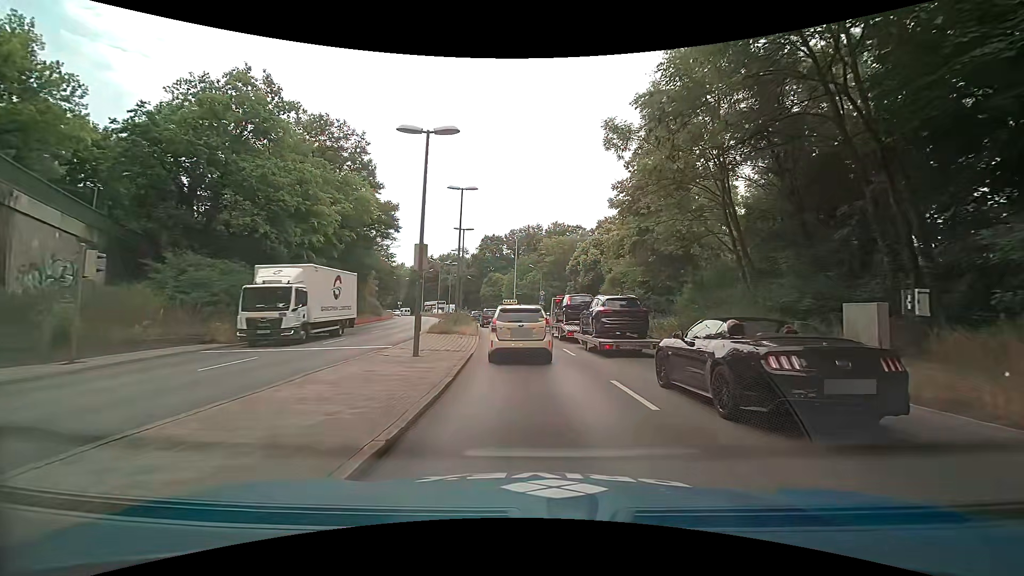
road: trunk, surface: asphalt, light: Day
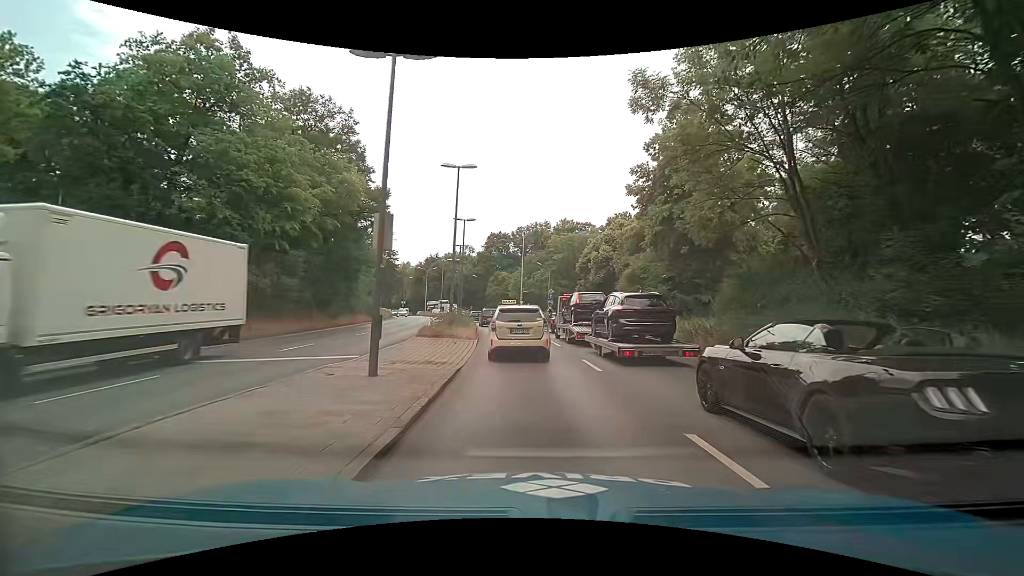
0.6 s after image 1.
(-0.1, +4.5) m; -1°
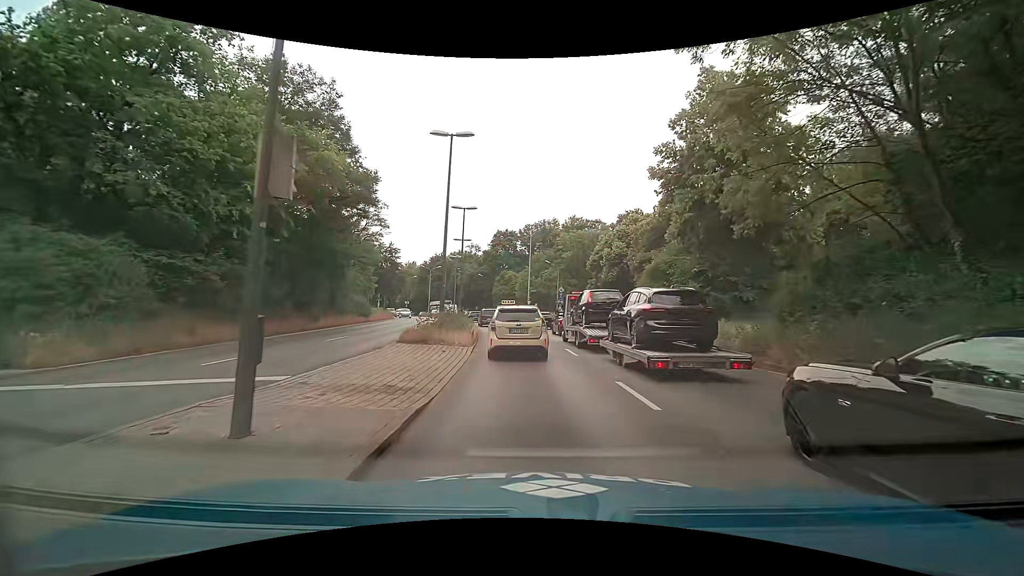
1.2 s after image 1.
(-0.1, +4.7) m; -1°
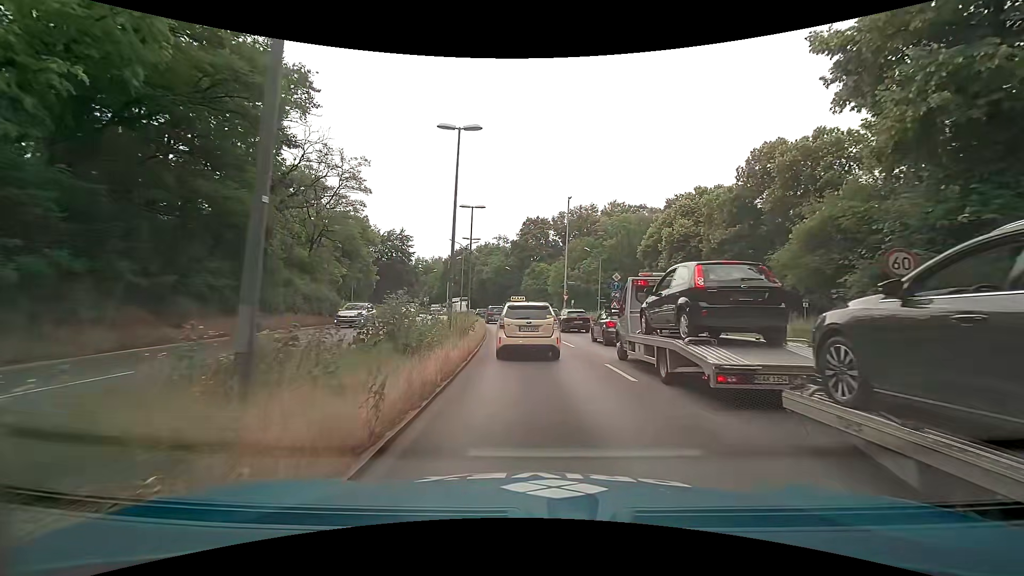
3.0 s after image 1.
(-0.5, +15.3) m; -3°
